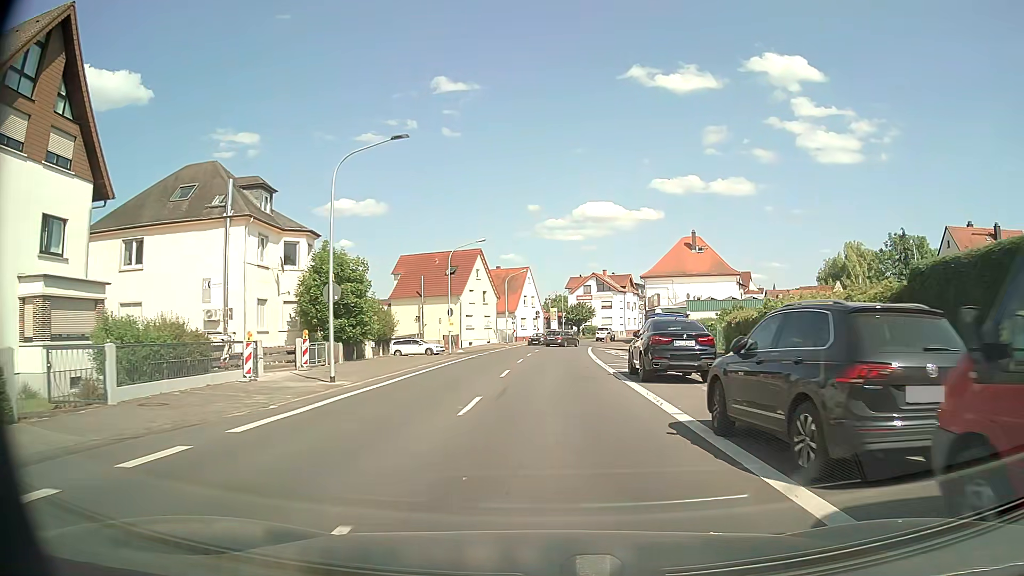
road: primary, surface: asphalt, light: Day
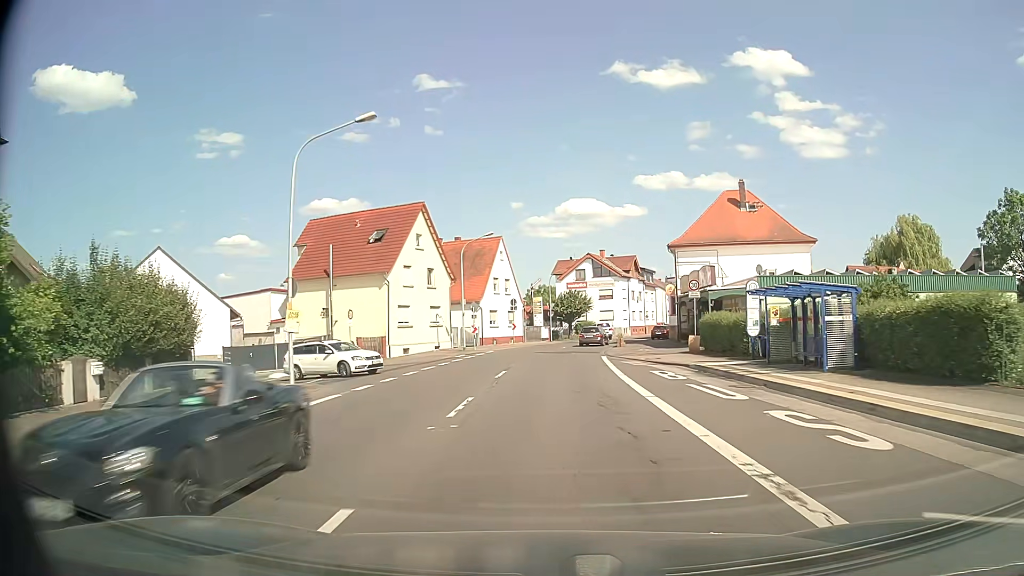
(+0.3, +26.9) m; +1°
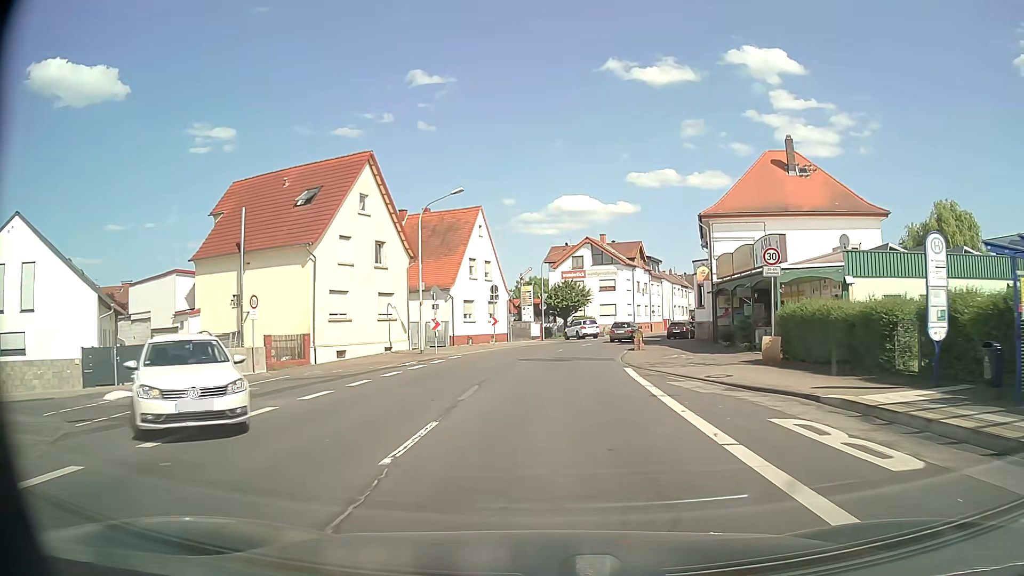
(+0.1, +13.2) m; +1°
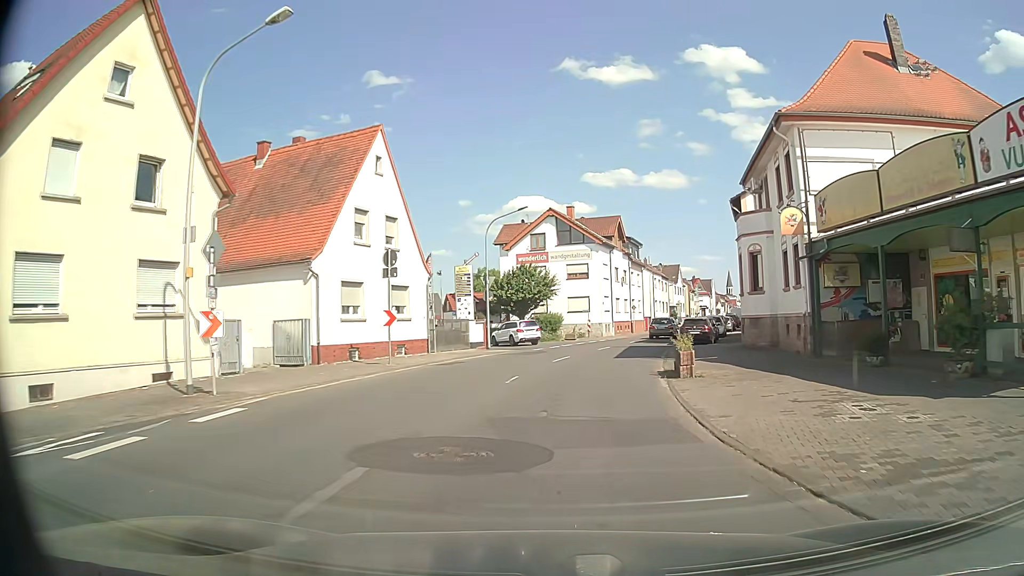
(+0.4, +19.5) m; +4°
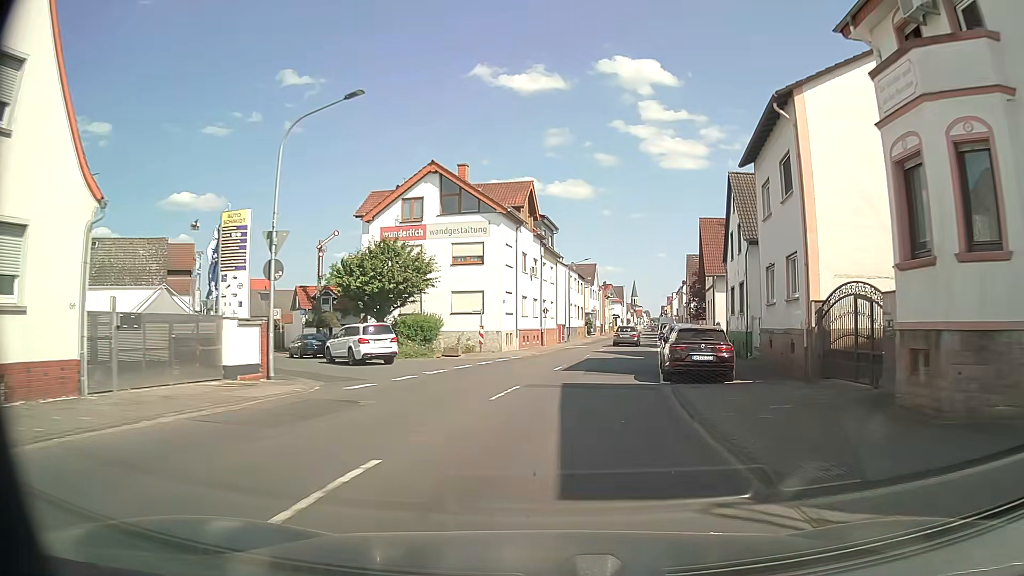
(+1.2, +19.1) m; +8°
(0, +10) (+1, +20) (+3, +30) (+5, +40) (+6, +50) (+8, +59) (+10, +69) (+11, +79) (+13, +89) (+15, +99) m
